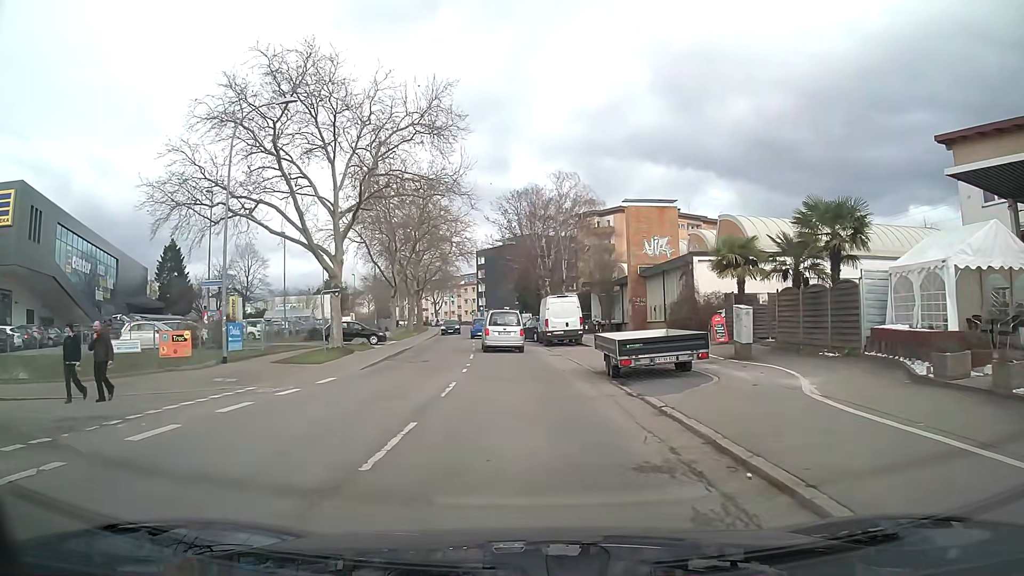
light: Day
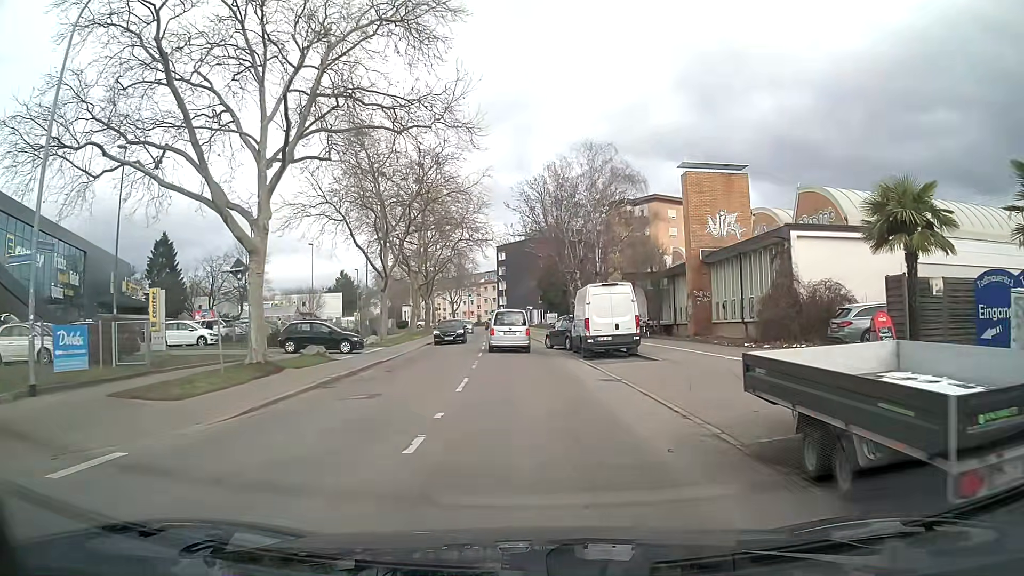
(-0.2, +11.5) m; -2°
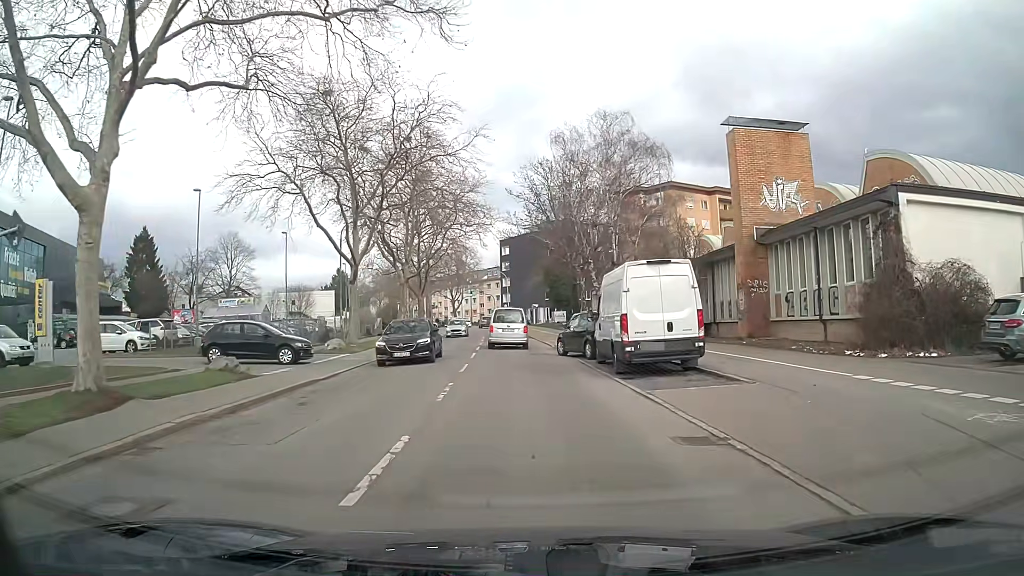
(0.0, +8.4) m; 0°
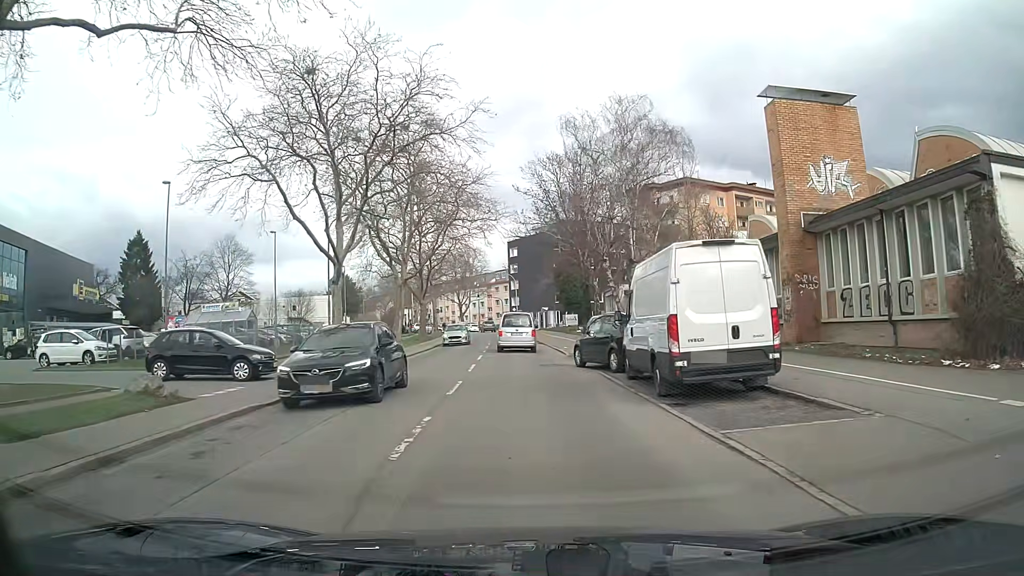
(0.0, +4.4) m; -1°
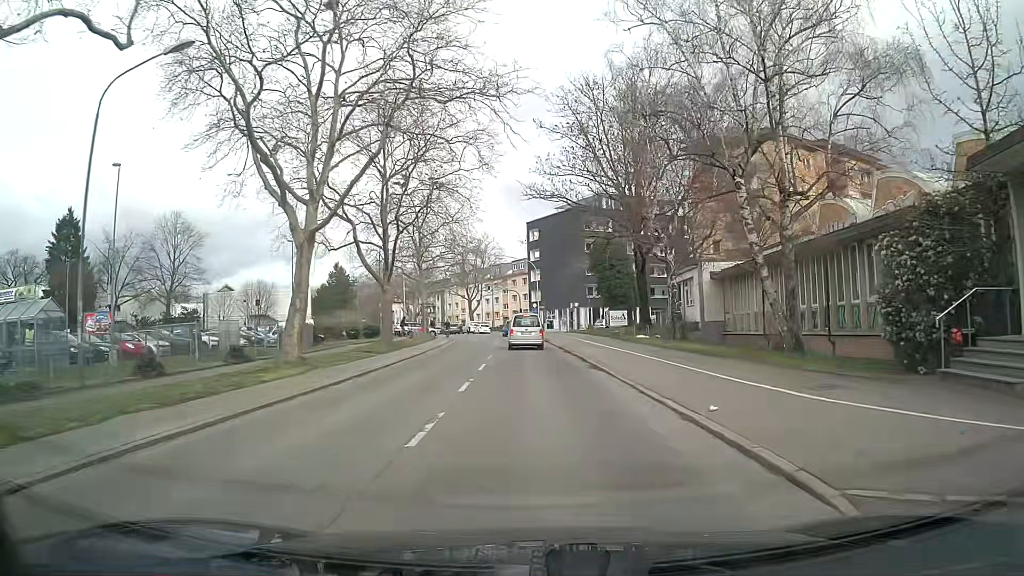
(-0.6, +24.1) m; -2°
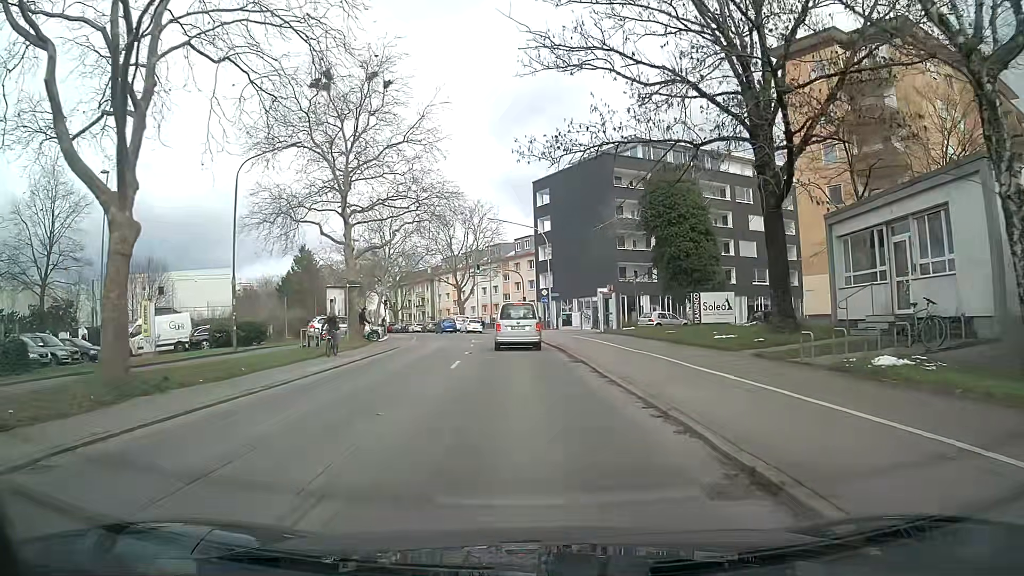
(-0.1, +27.0) m; -1°
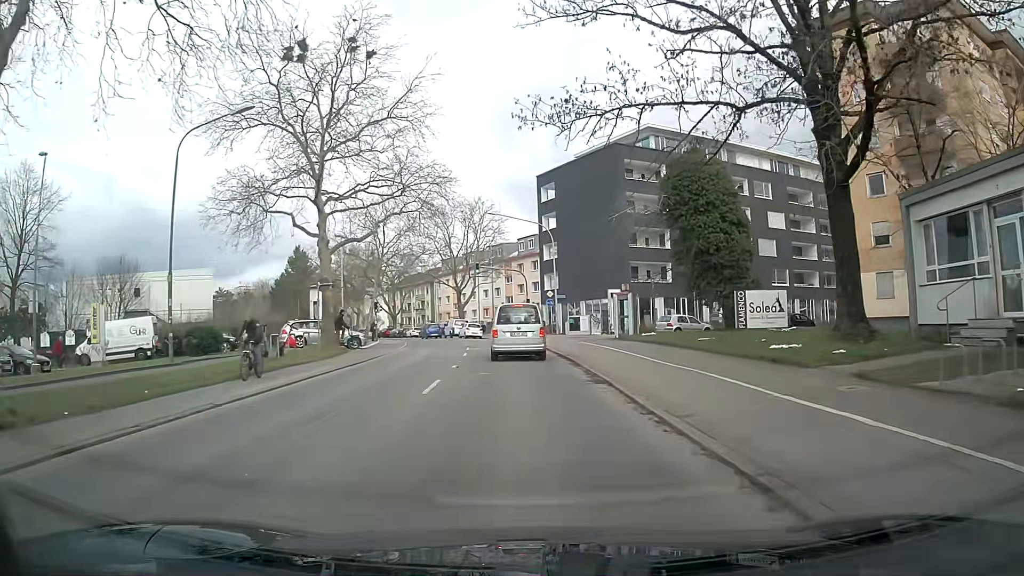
(0.0, +5.1) m; 0°
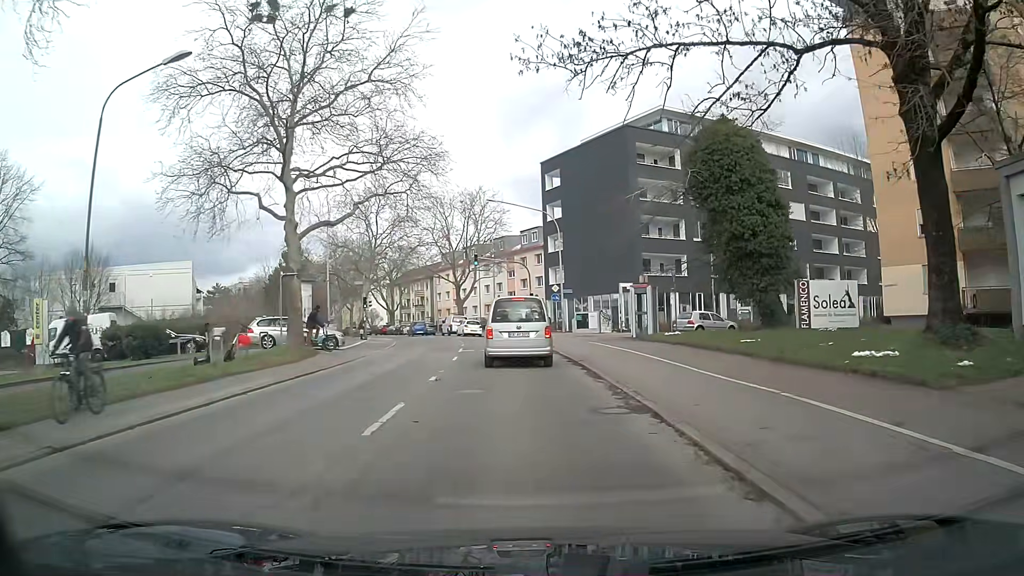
(0.0, +4.6) m; 0°
(0, +10) (0, +20) (-1, +30) (-2, +40) (-4, +50) (-8, +59) (-11, +69) (-14, +78) (-17, +87) (-22, +96) m
